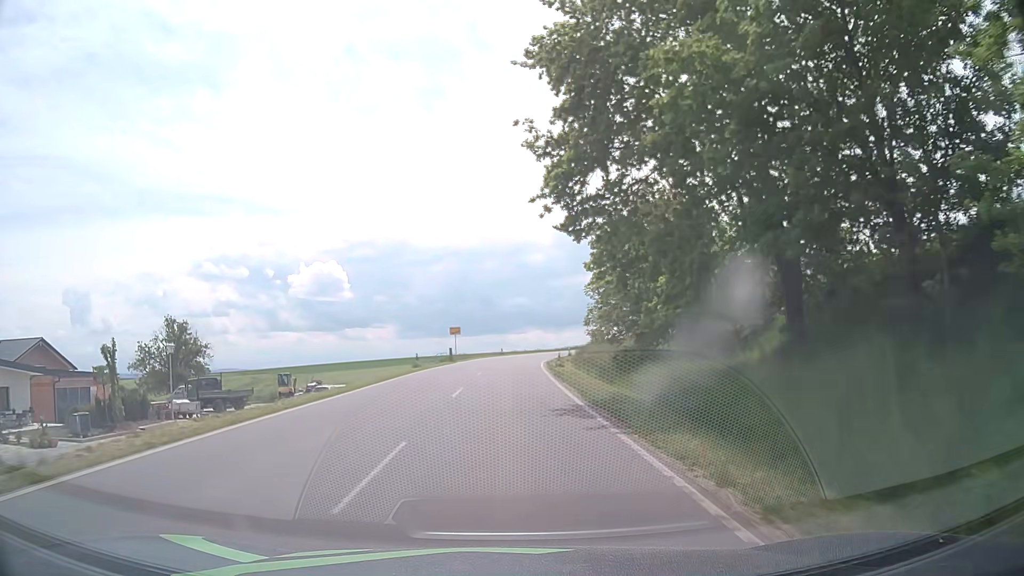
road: tertiary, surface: asphalt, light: Day
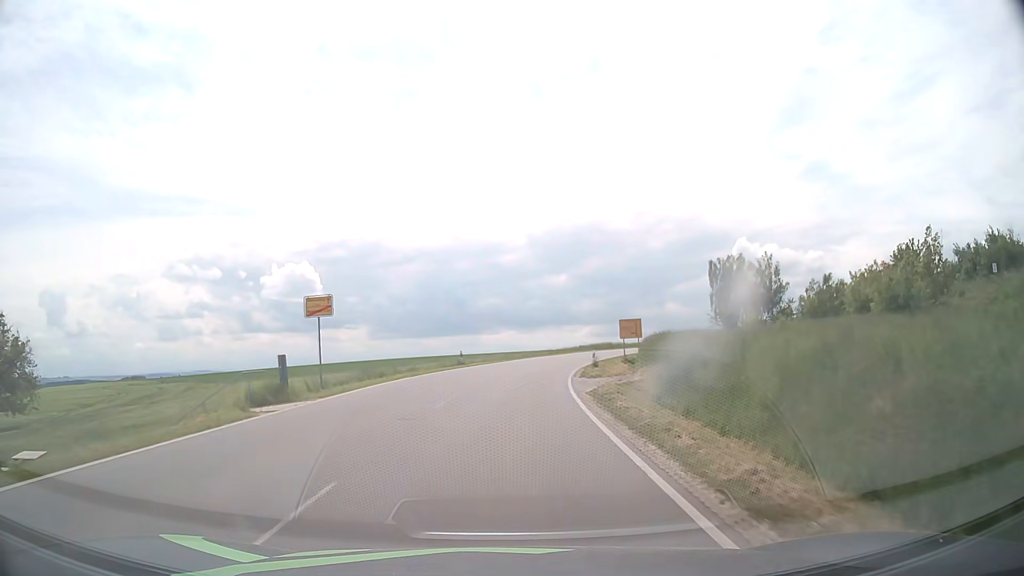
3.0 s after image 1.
(+0.5, +38.5) m; +2°
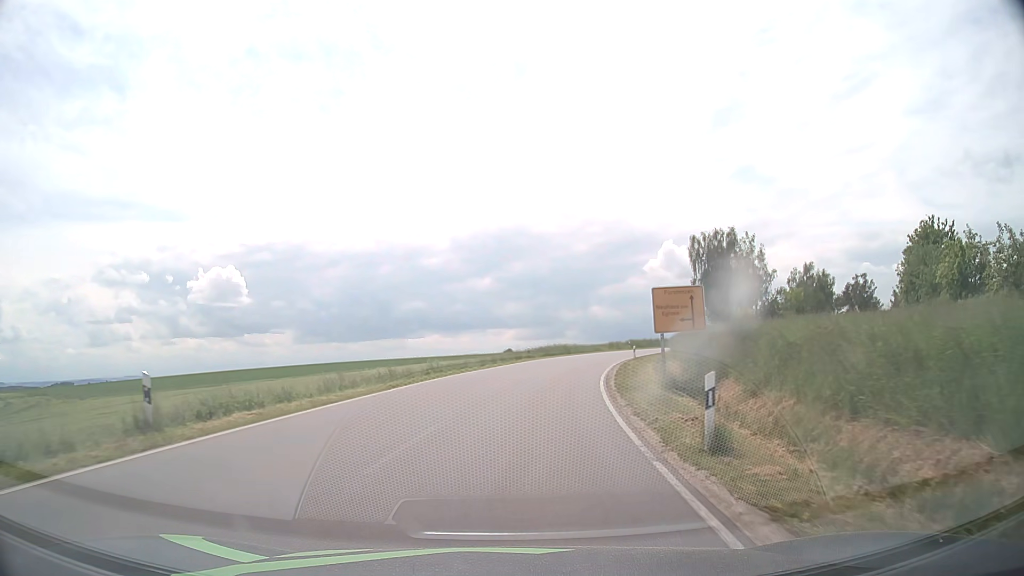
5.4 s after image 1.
(+1.4, +31.0) m; +6°
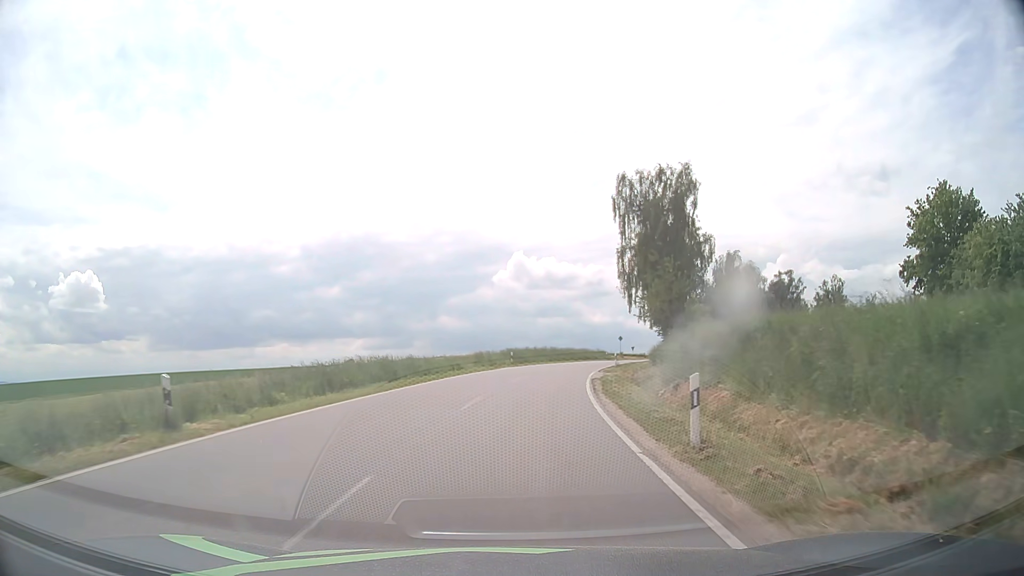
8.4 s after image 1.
(+4.3, +39.3) m; +13°
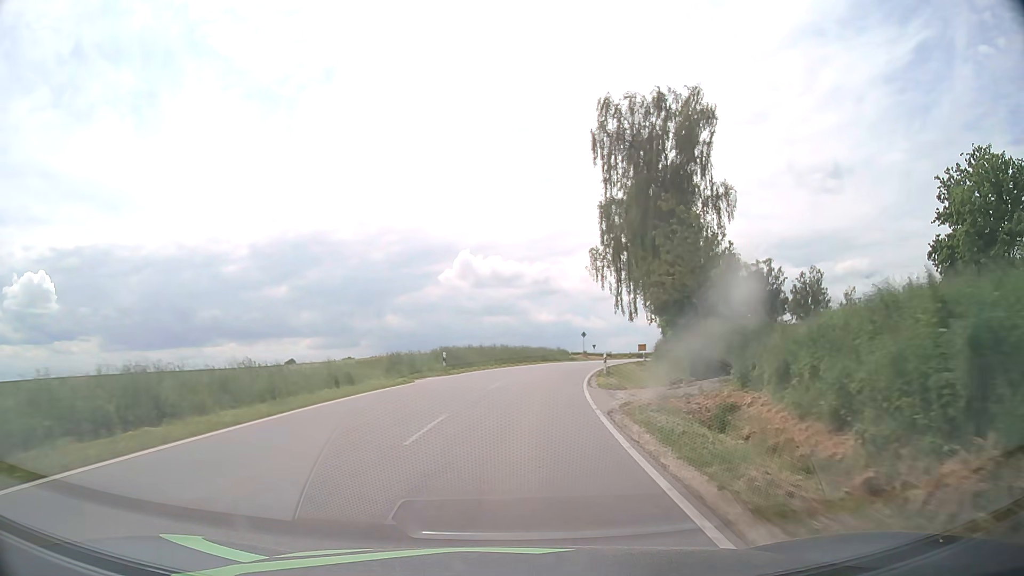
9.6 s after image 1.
(+0.7, +17.5) m; +4°
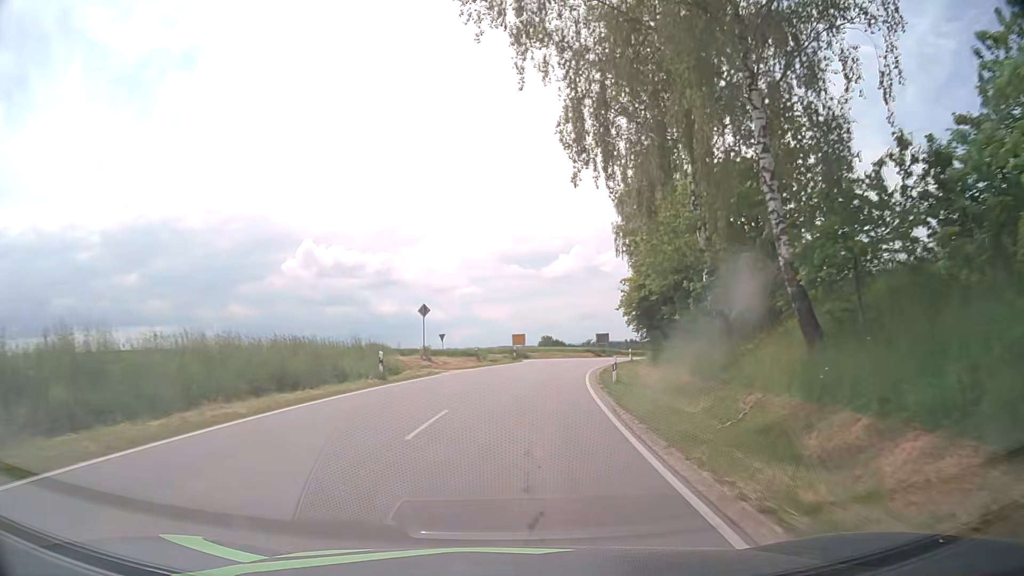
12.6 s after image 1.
(+5.0, +47.0) m; +13°
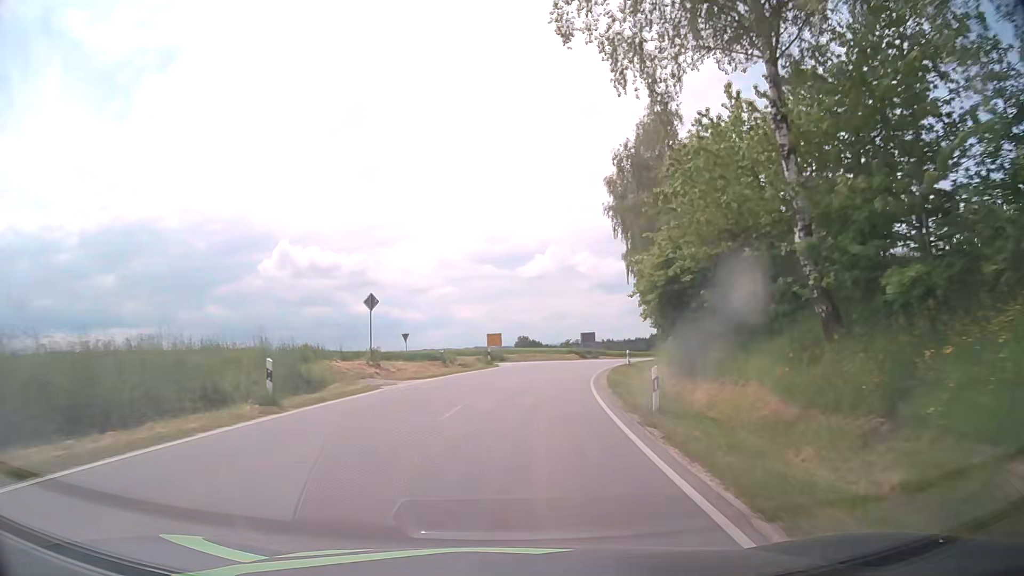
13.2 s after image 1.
(+0.2, +9.0) m; +2°
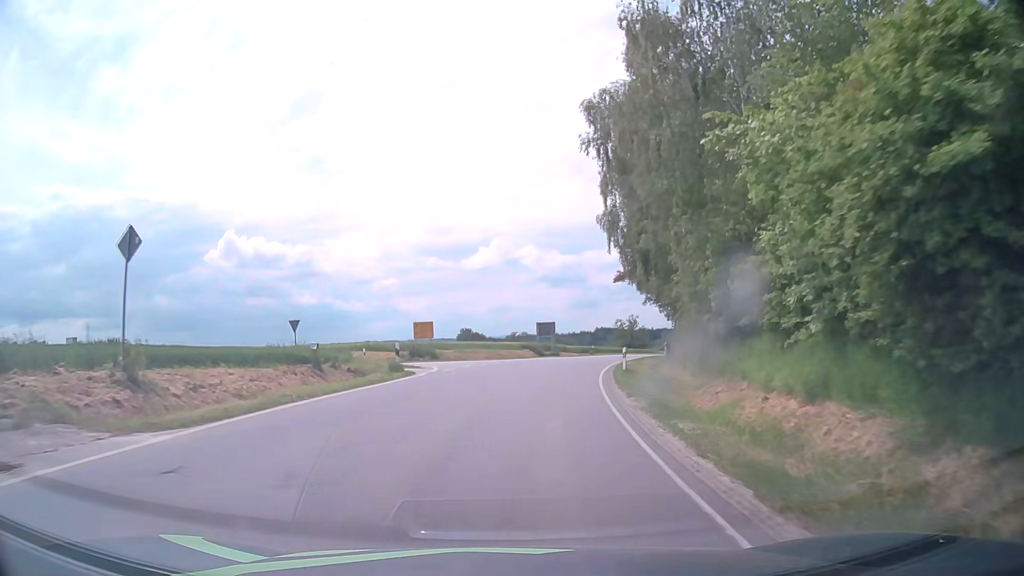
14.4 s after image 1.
(+0.6, +16.9) m; +5°
(0, +10) (+1, +20) (+3, +30) (+1, +39) (-7, +45) (-17, +49) (-26, +52) (-35, +57) (-43, +62) (-51, +68) m
